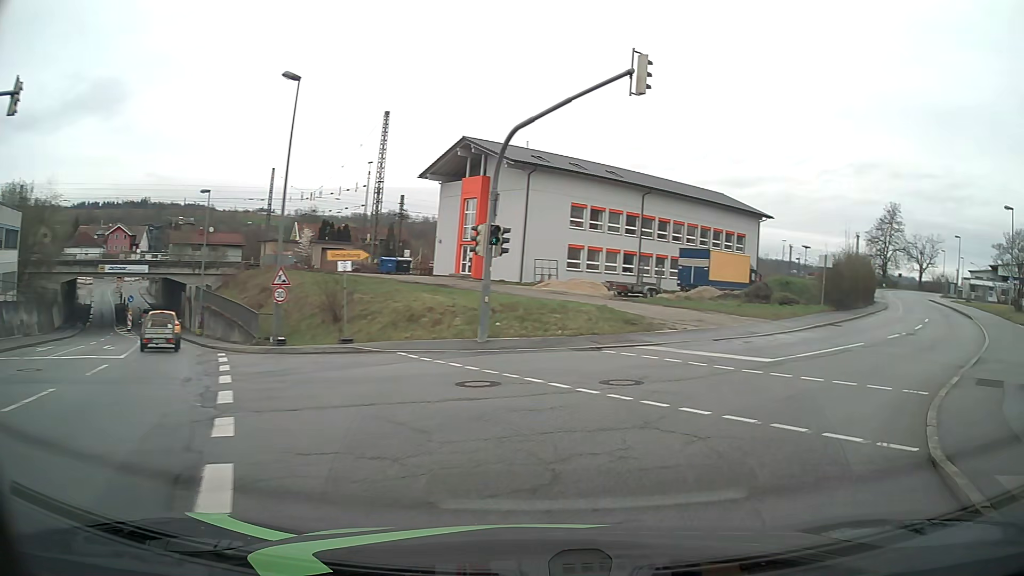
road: tertiary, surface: asphalt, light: Day
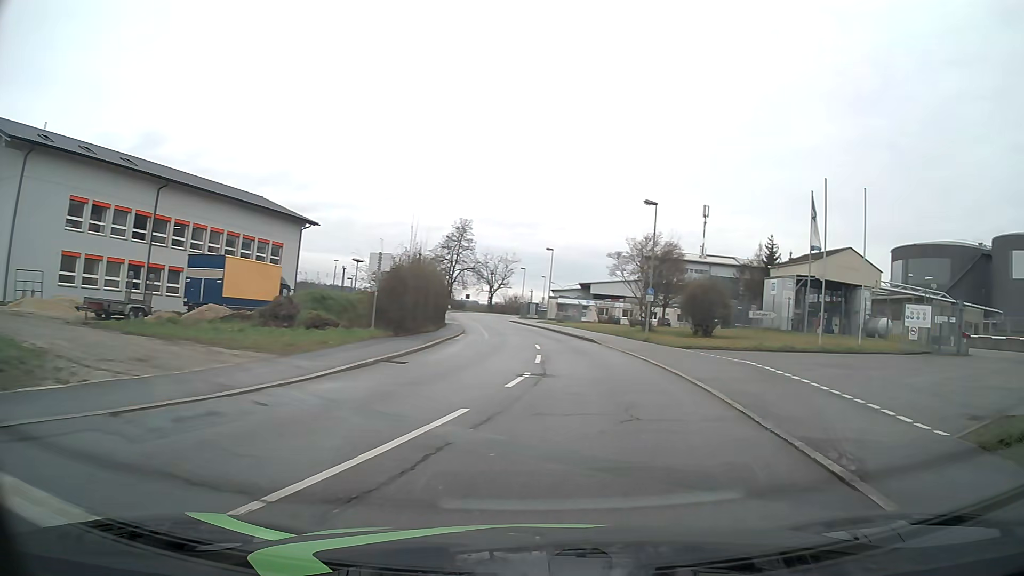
(+4.2, +11.5) m; +38°
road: residential
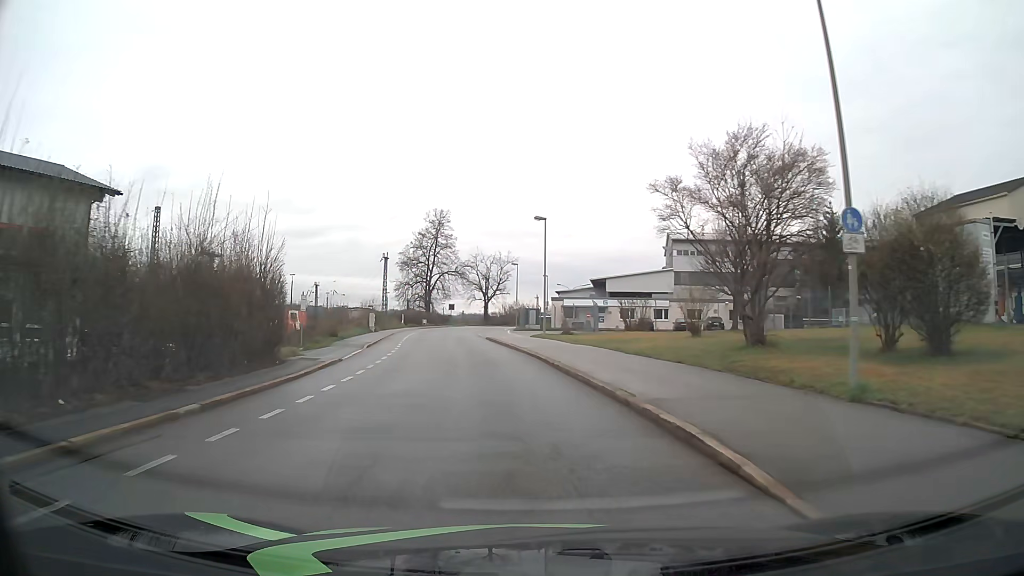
(+1.3, +28.3) m; -2°
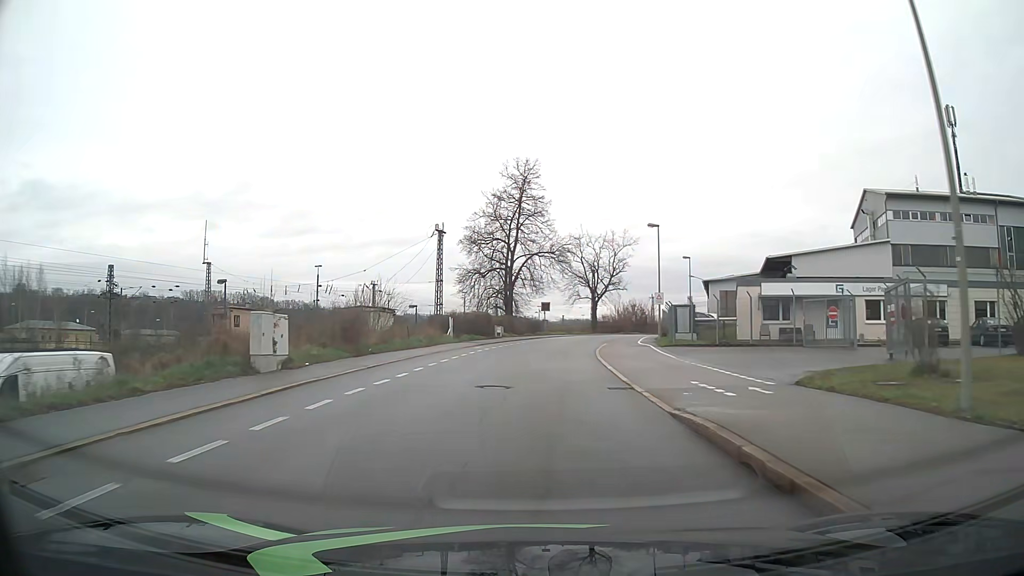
(-3.7, +36.7) m; -9°
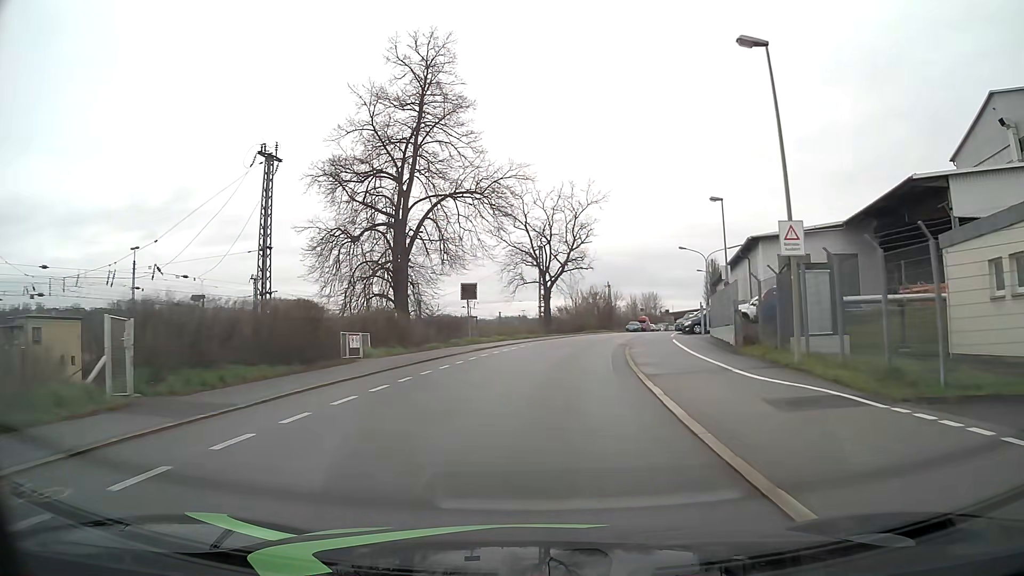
(+1.1, +31.2) m; +5°
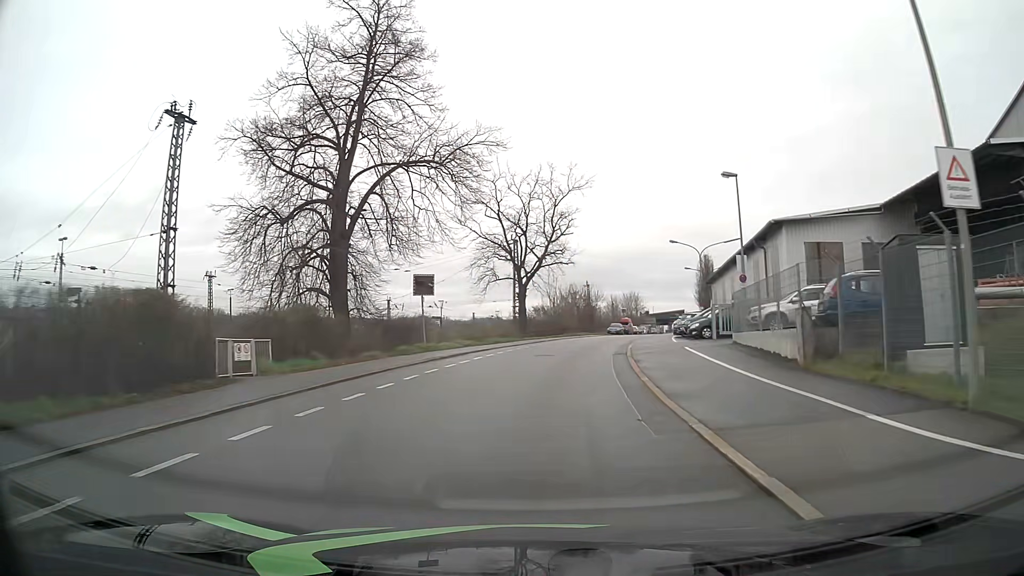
(+0.1, +7.6) m; +2°
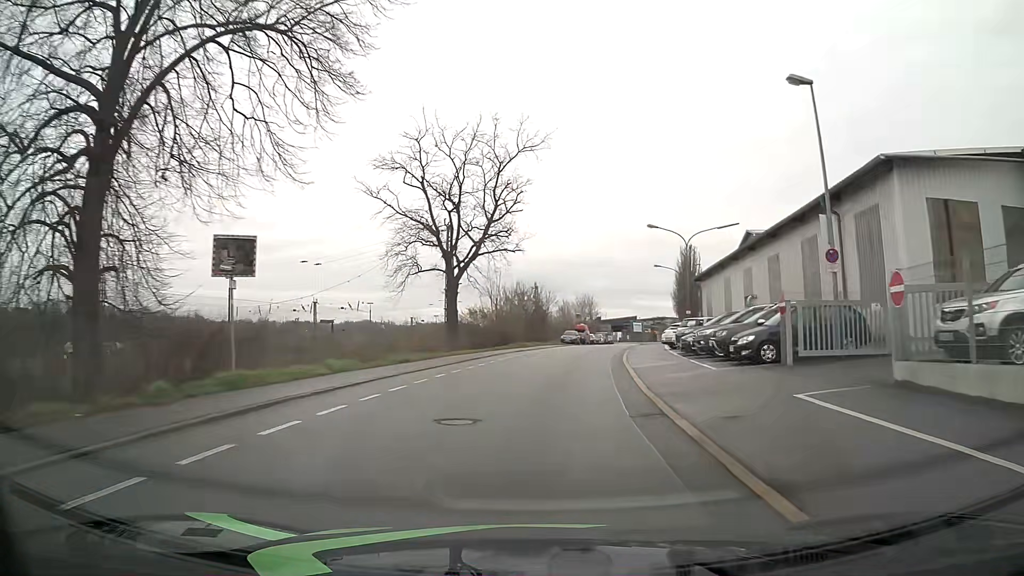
(+0.6, +15.1) m; +5°
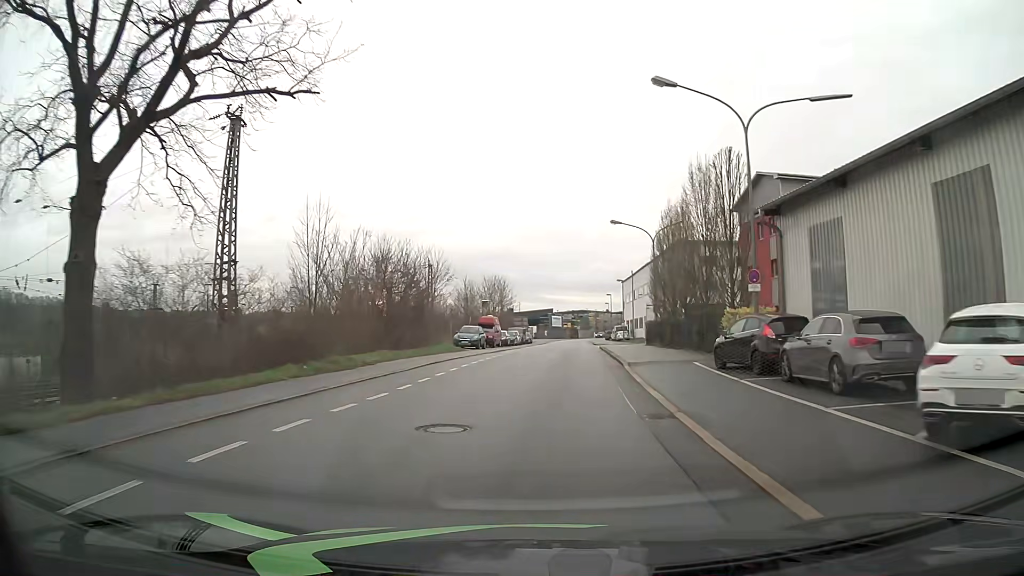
(+2.0, +30.5) m; +8°
(0, +10) (+1, +20) (+1, +30) (+2, +40) (+3, +50) (+3, +60) (+4, +70) (+5, +80) (+5, +90) (+6, +100) m
